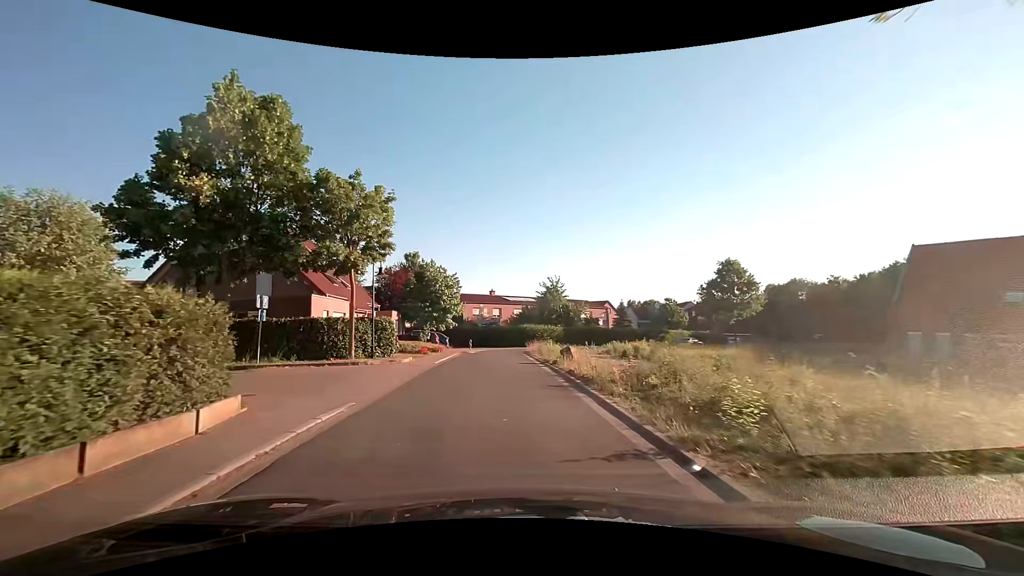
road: residential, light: Day
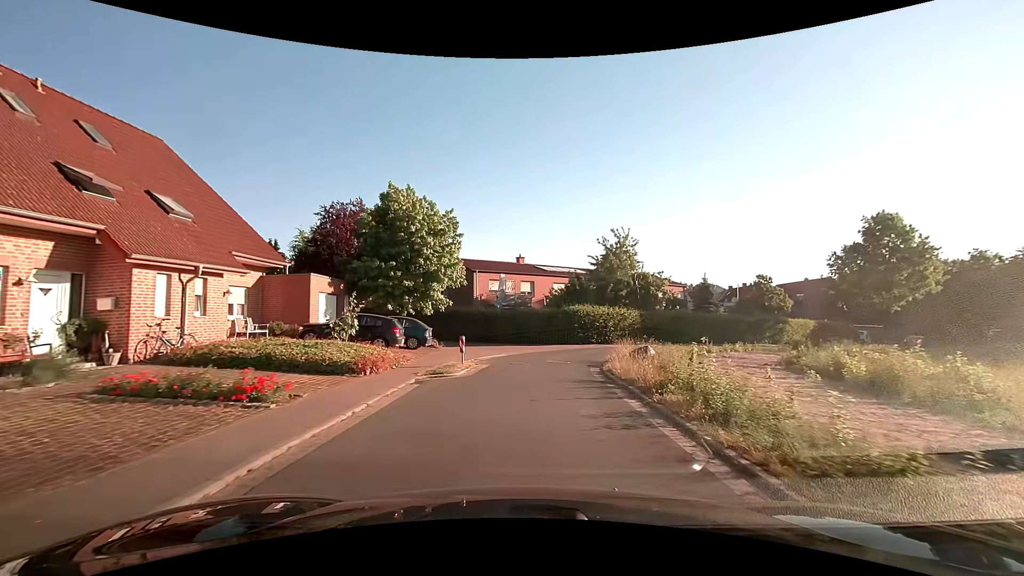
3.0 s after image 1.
(-1.3, +23.8) m; -4°
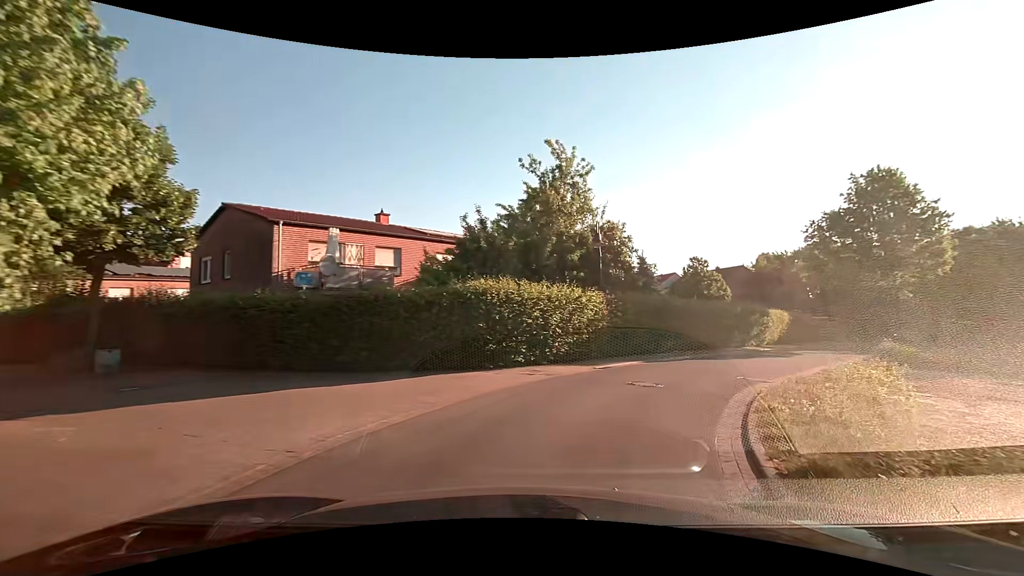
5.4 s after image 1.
(+1.2, +18.6) m; +14°
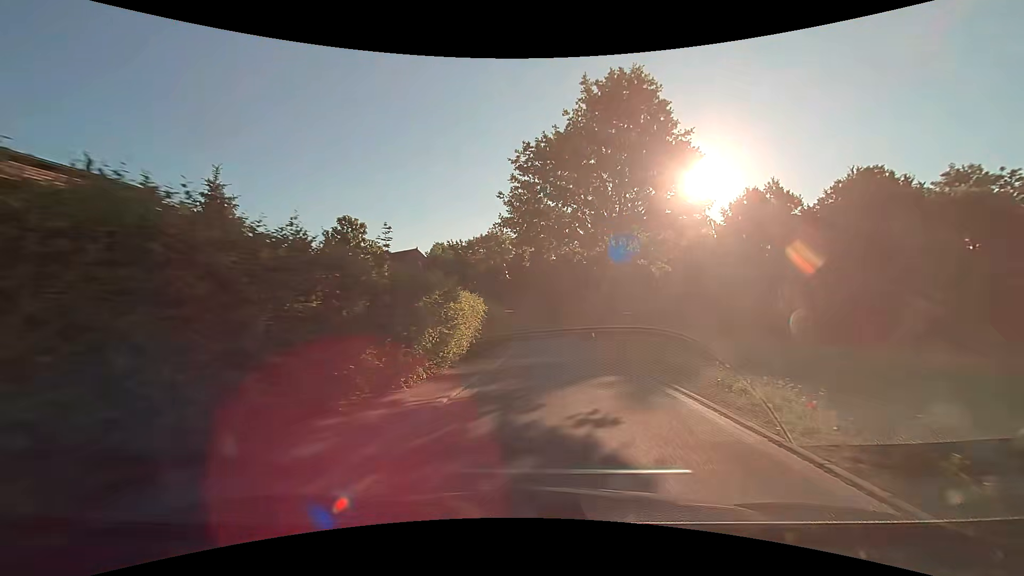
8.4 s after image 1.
(+8.0, +21.3) m; +35°
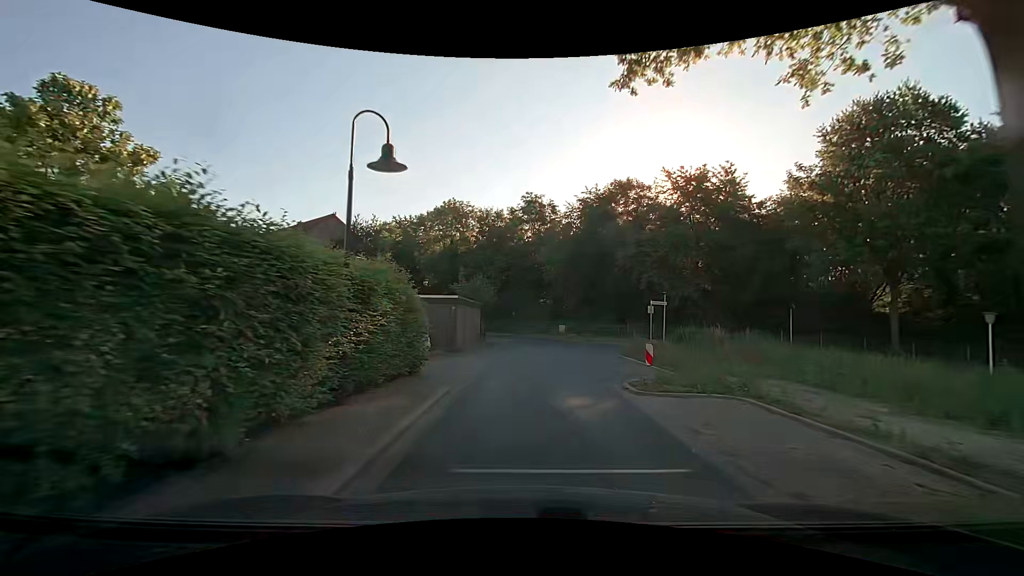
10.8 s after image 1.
(+0.7, +20.0) m; +3°
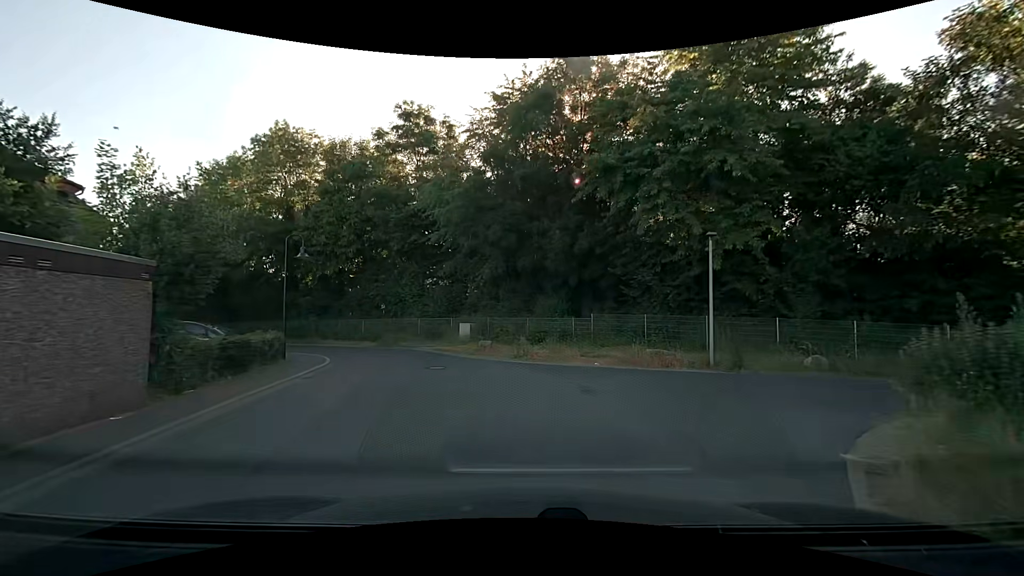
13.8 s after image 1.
(+1.9, +23.4) m; +10°
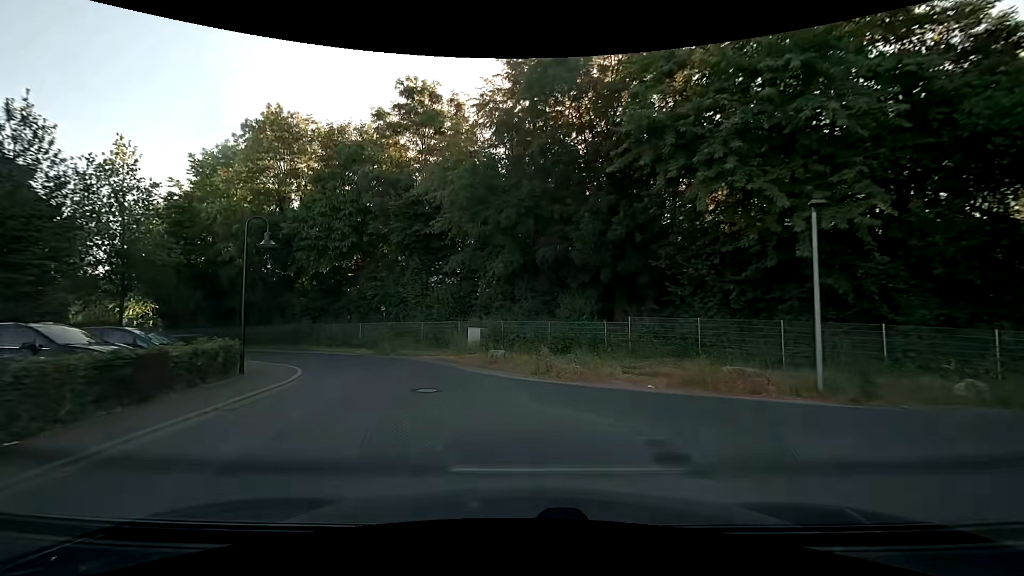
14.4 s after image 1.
(-0.1, +4.3) m; -3°
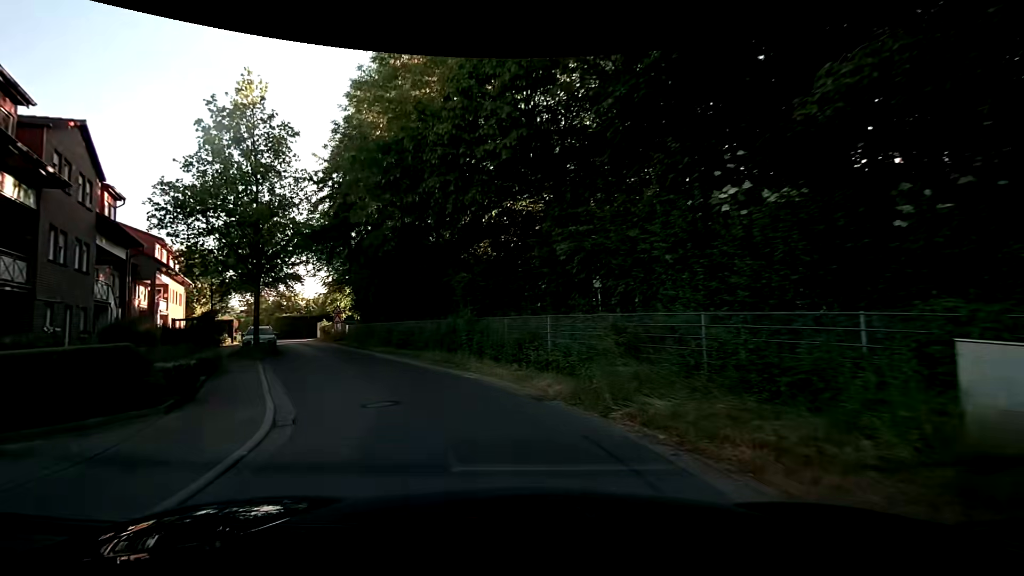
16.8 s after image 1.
(-3.2, +16.5) m; -27°
